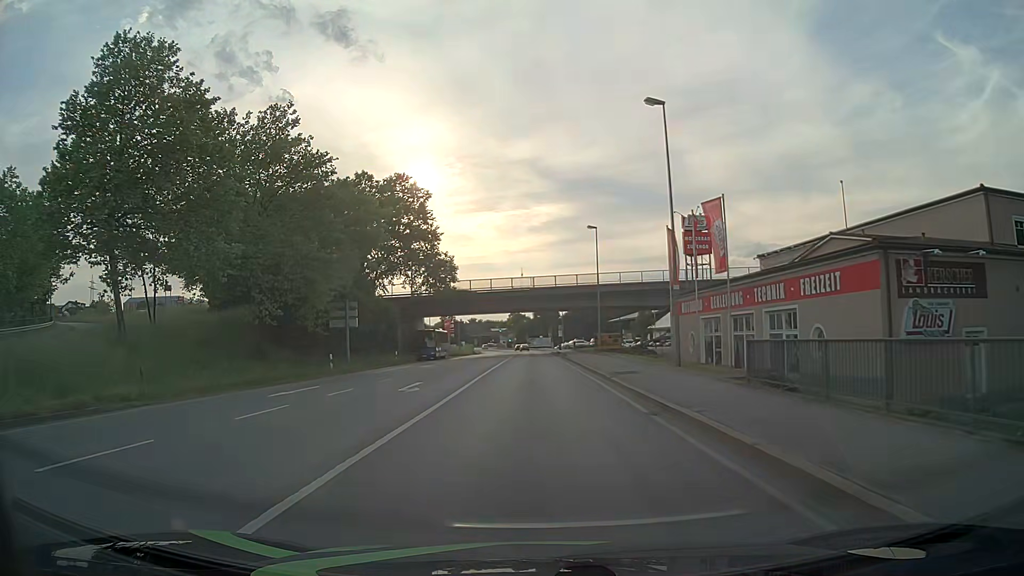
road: primary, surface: asphalt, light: Day
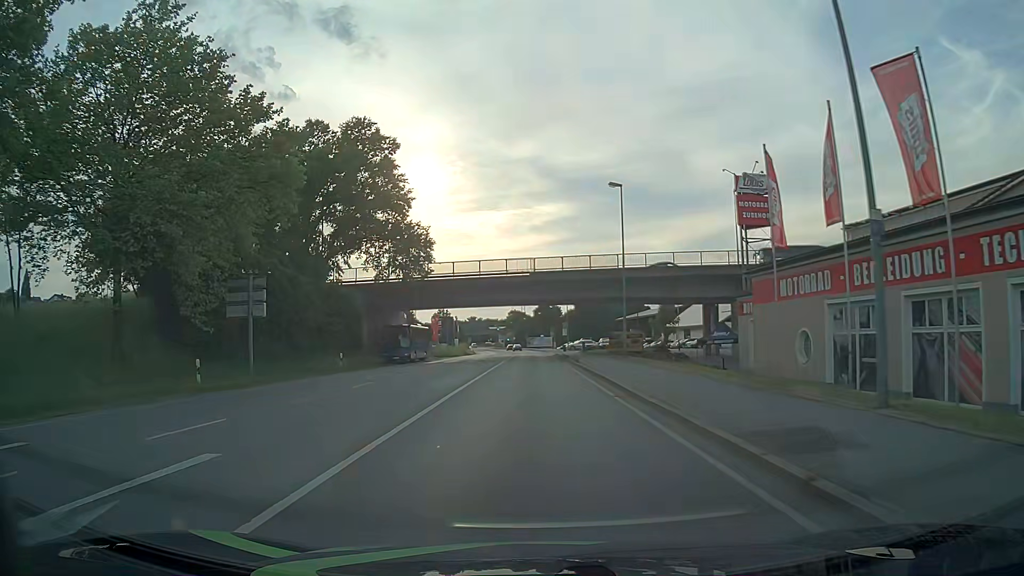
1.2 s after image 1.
(+0.1, +15.3) m; 0°
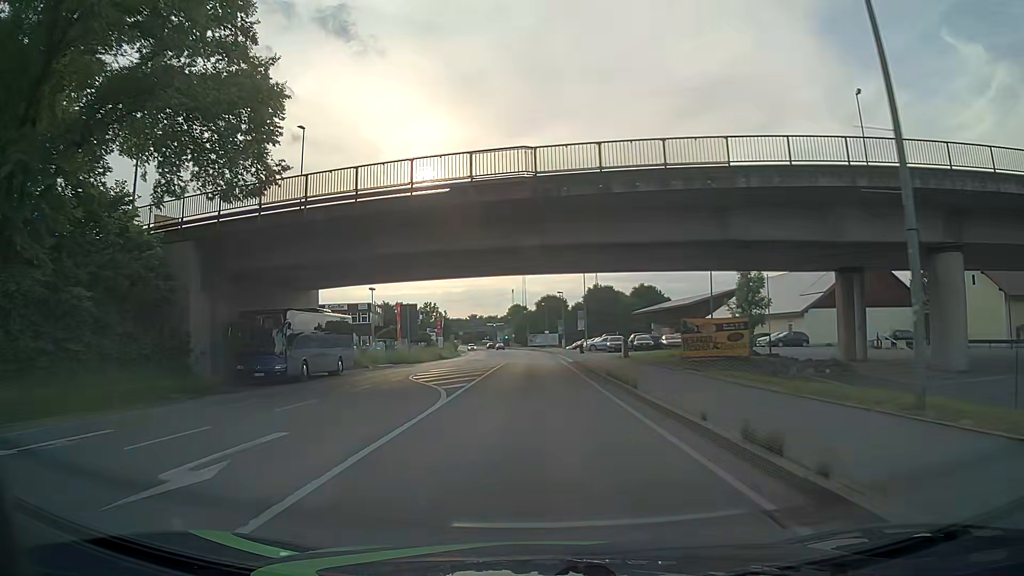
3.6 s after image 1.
(-0.1, +30.6) m; 0°
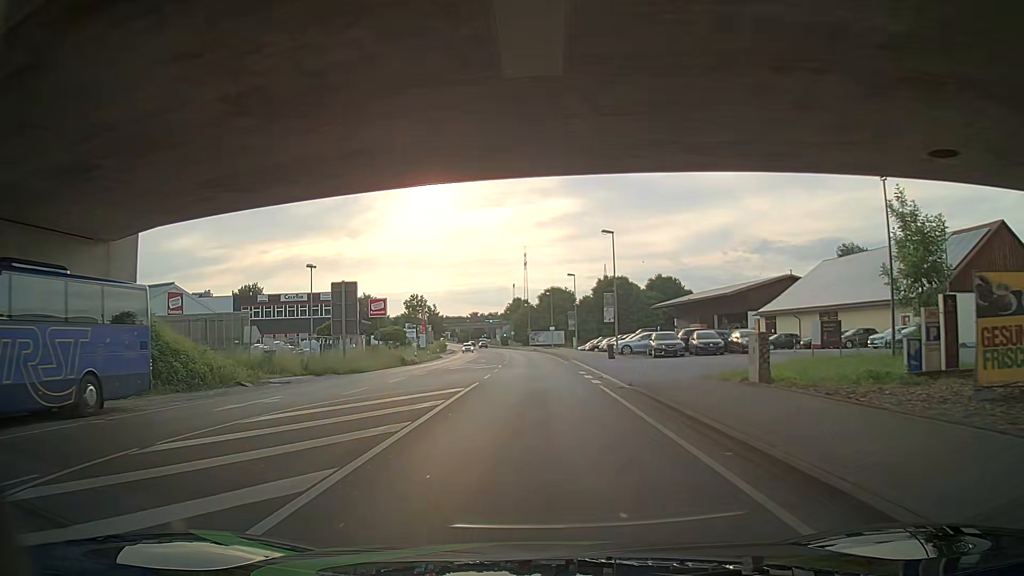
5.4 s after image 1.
(-0.1, +23.0) m; -1°
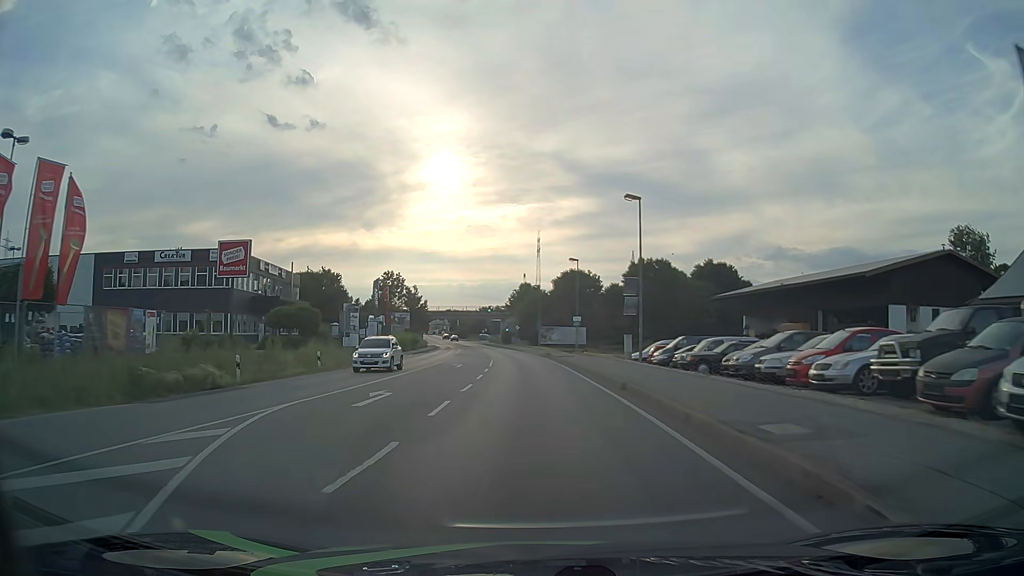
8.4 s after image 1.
(-0.5, +38.3) m; -1°
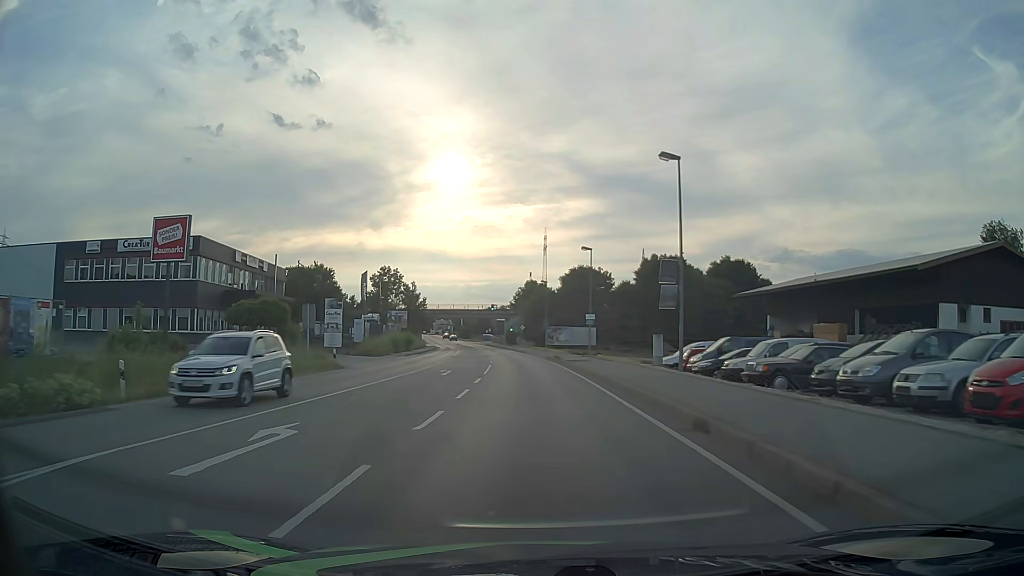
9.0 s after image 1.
(0.0, +7.7) m; -1°
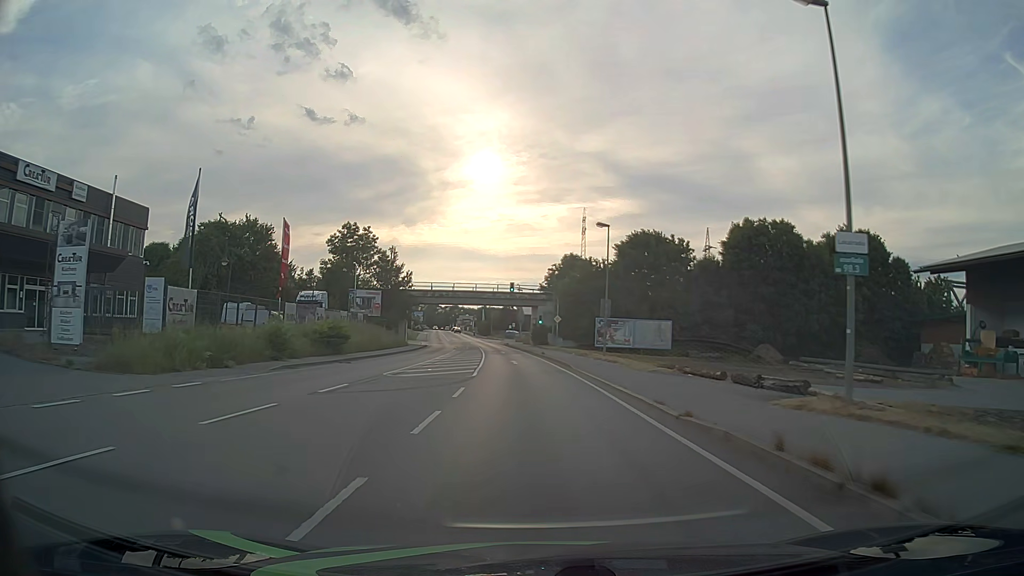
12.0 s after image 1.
(-1.0, +38.4) m; -3°
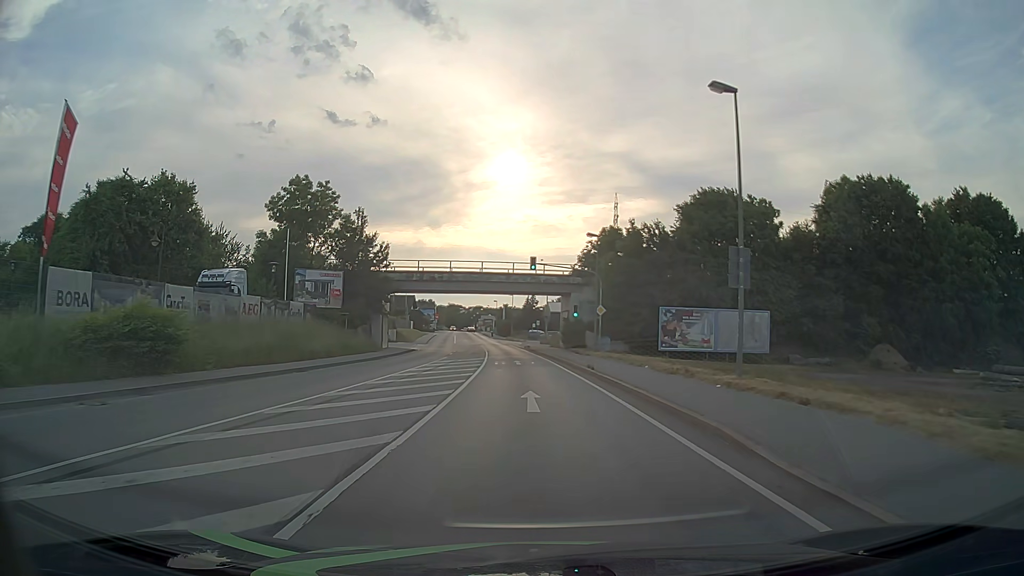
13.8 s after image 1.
(-0.5, +22.9) m; -2°
(0, +10) (0, +20) (-1, +30) (-1, +40) (-2, +50) (-3, +60) (-4, +70) (-5, +80) (-6, +90) (-7, +100) m
